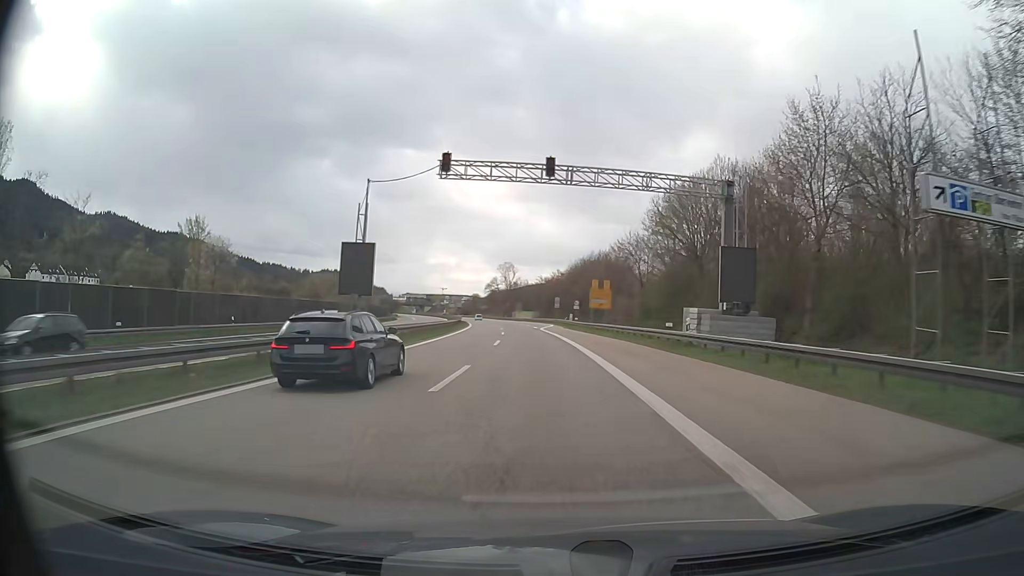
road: trunk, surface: asphalt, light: Day
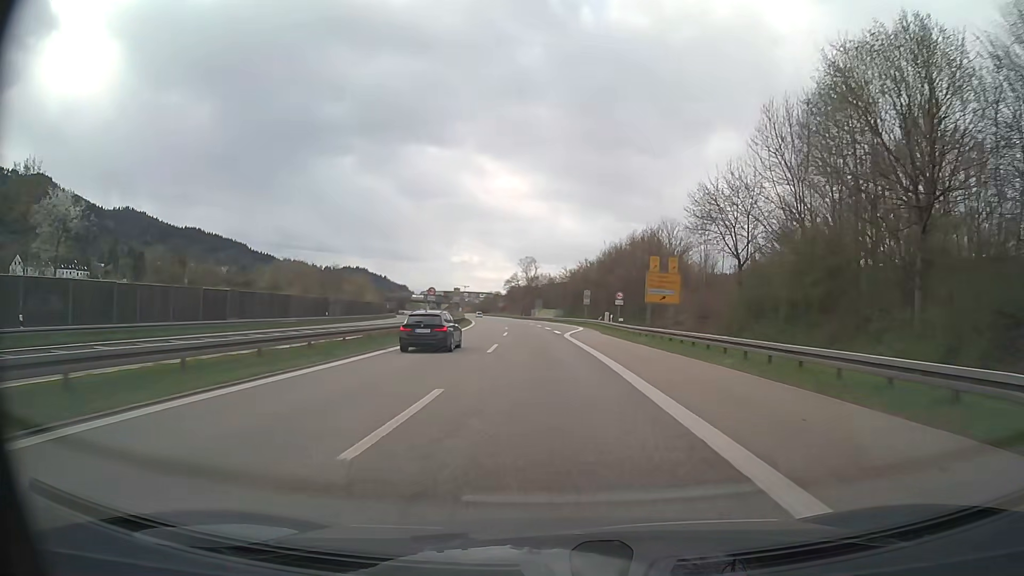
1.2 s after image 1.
(-0.5, +24.6) m; -2°
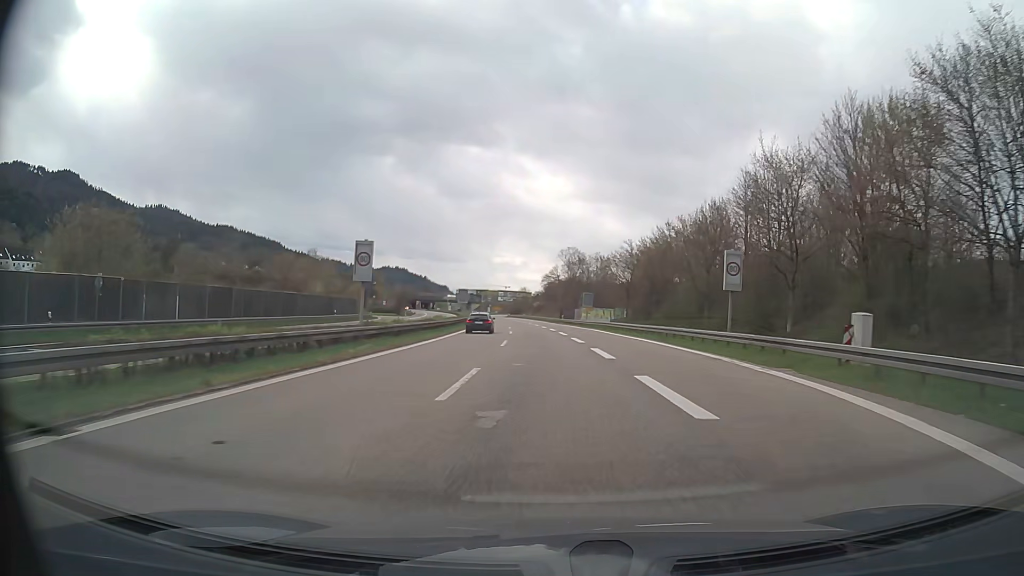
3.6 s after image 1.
(-1.4, +49.2) m; -3°
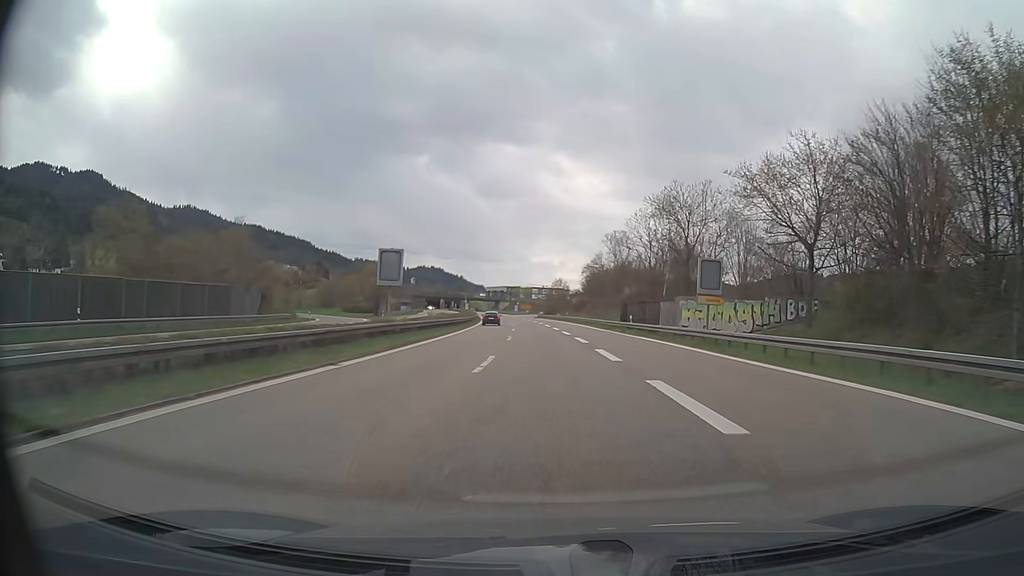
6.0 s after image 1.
(-1.3, +49.1) m; -3°
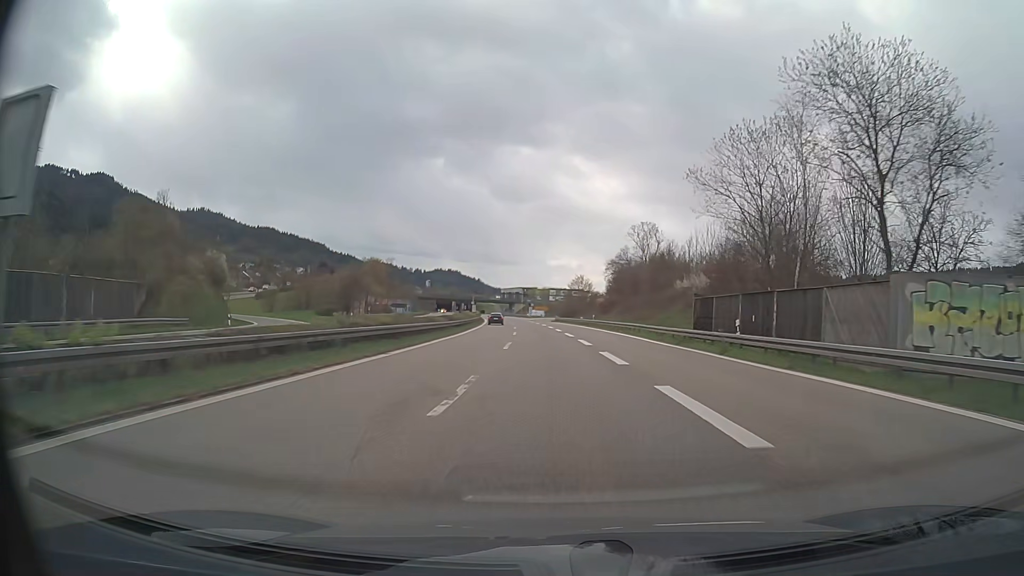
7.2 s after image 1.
(-0.3, +24.7) m; -2°
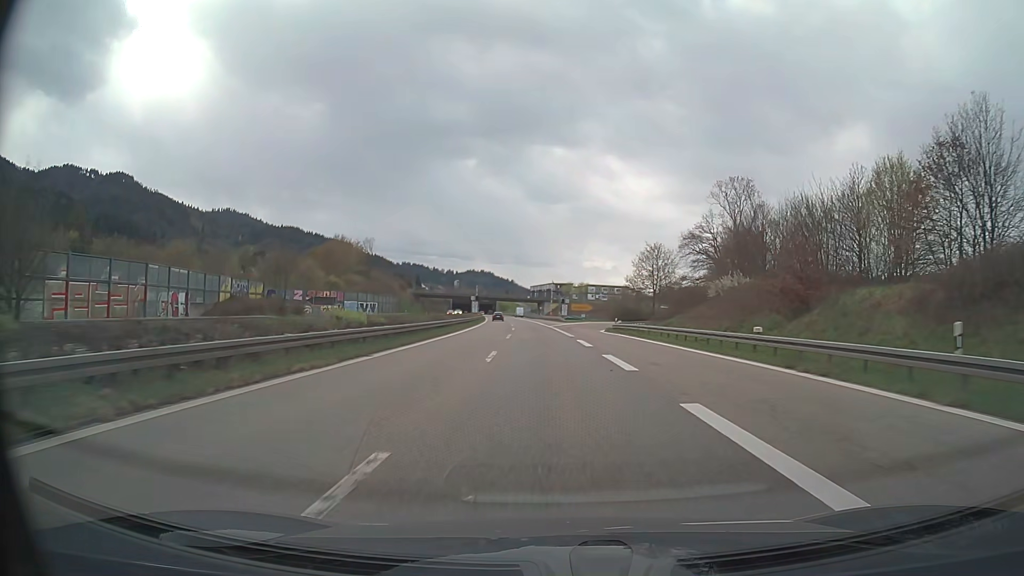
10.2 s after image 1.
(-1.8, +62.5) m; -3°
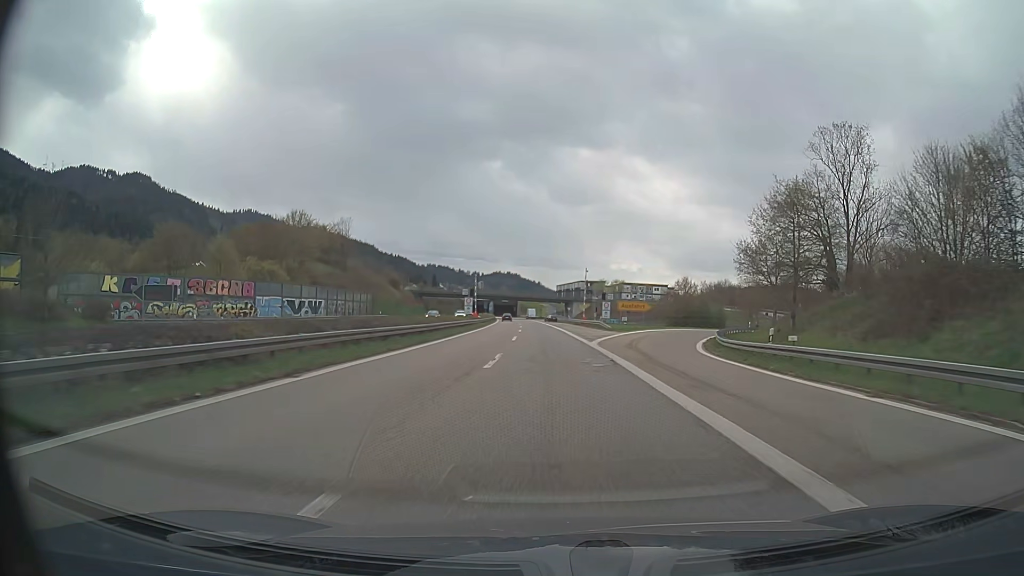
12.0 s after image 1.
(-0.9, +37.6) m; -2°
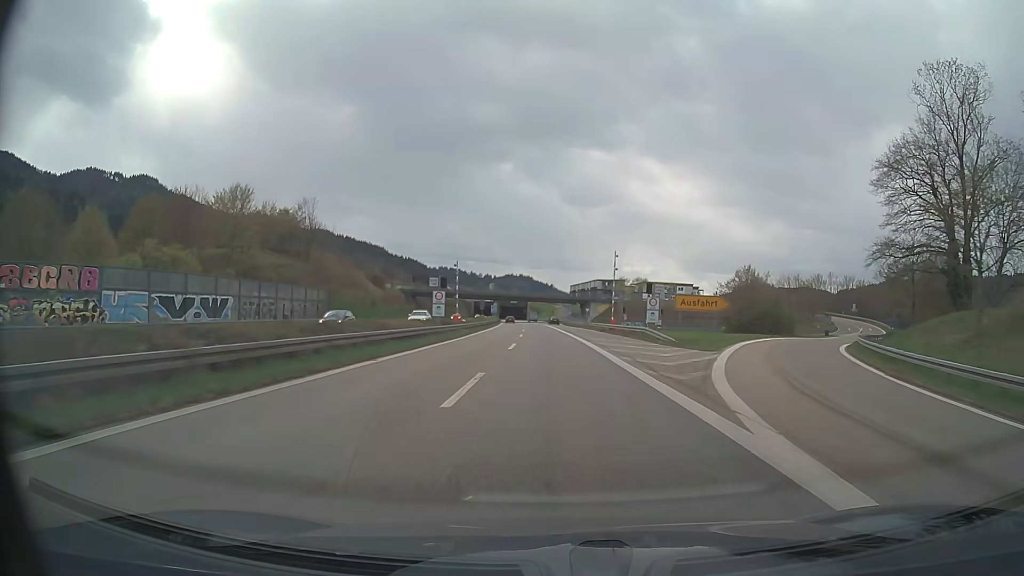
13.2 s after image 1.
(-0.3, +25.1) m; -1°
(0, +10) (0, +20) (0, +30) (0, +40) (-1, +50) (-1, +60) (-1, +70) (-2, +80) (-2, +90) (-2, +100) m
